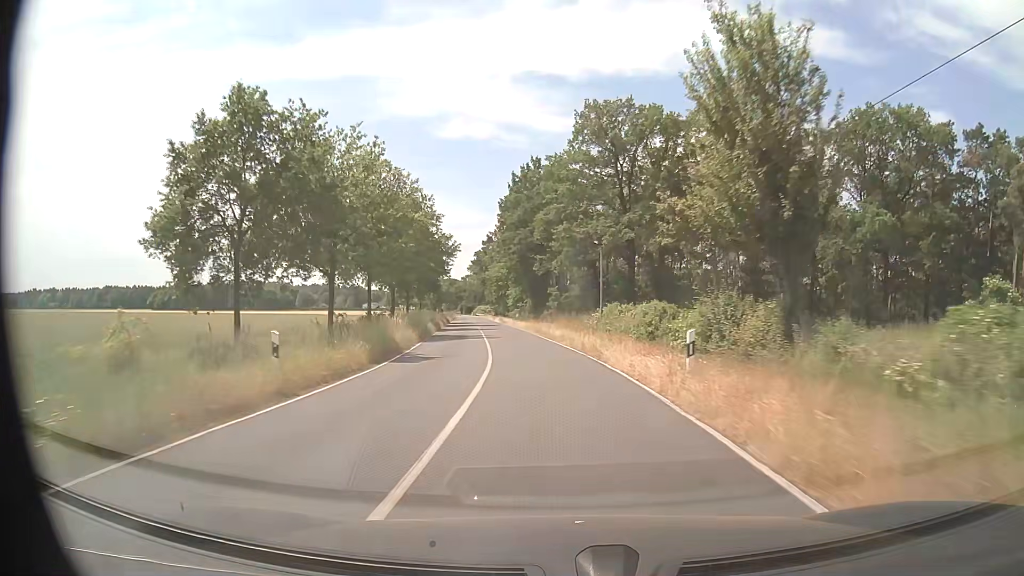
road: secondary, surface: asphalt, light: Day
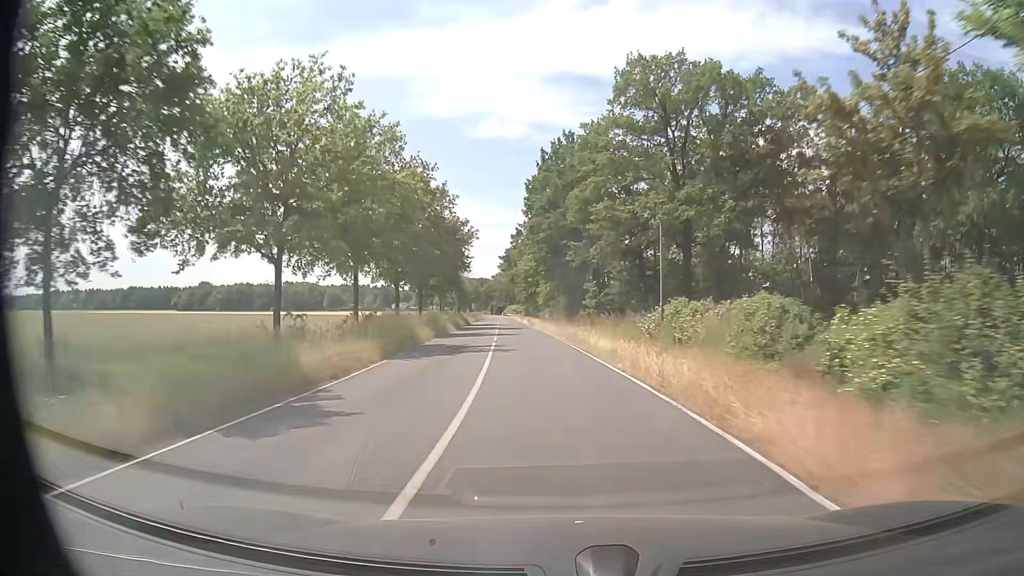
(-0.3, +11.6) m; -3°
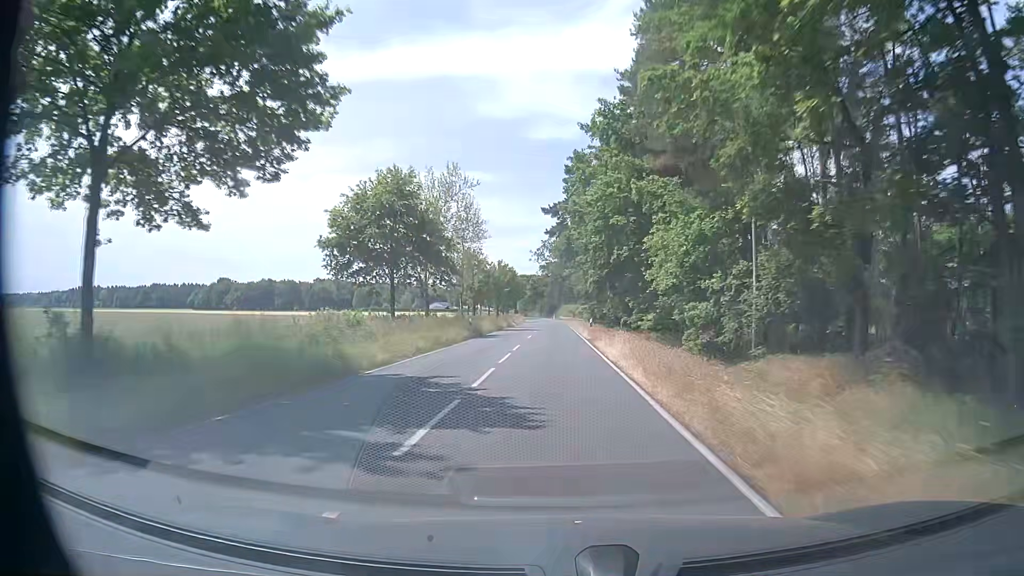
(-4.0, +59.8) m; -5°
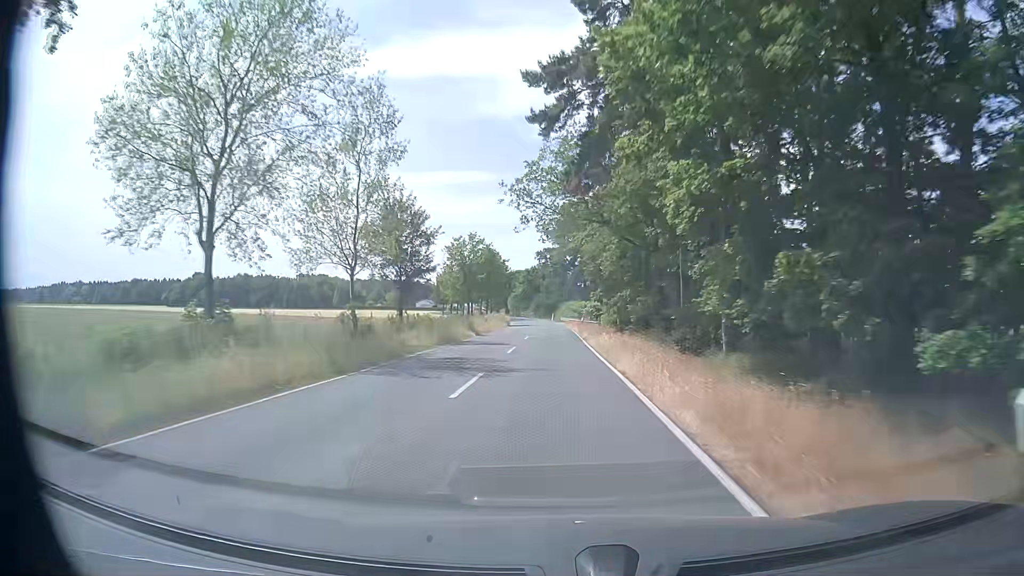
(-0.1, +38.2) m; 0°
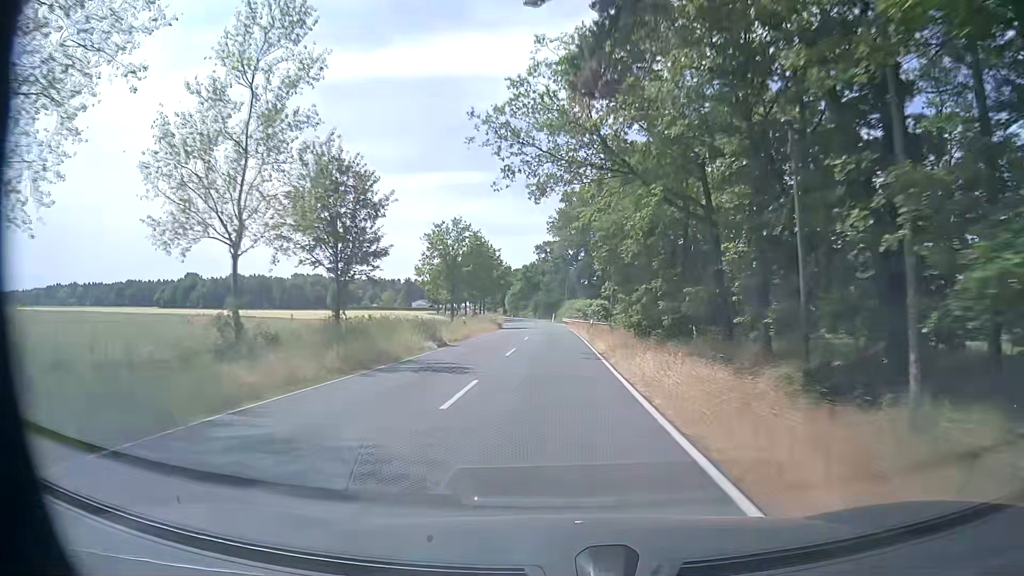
(0.0, +13.0) m; 0°
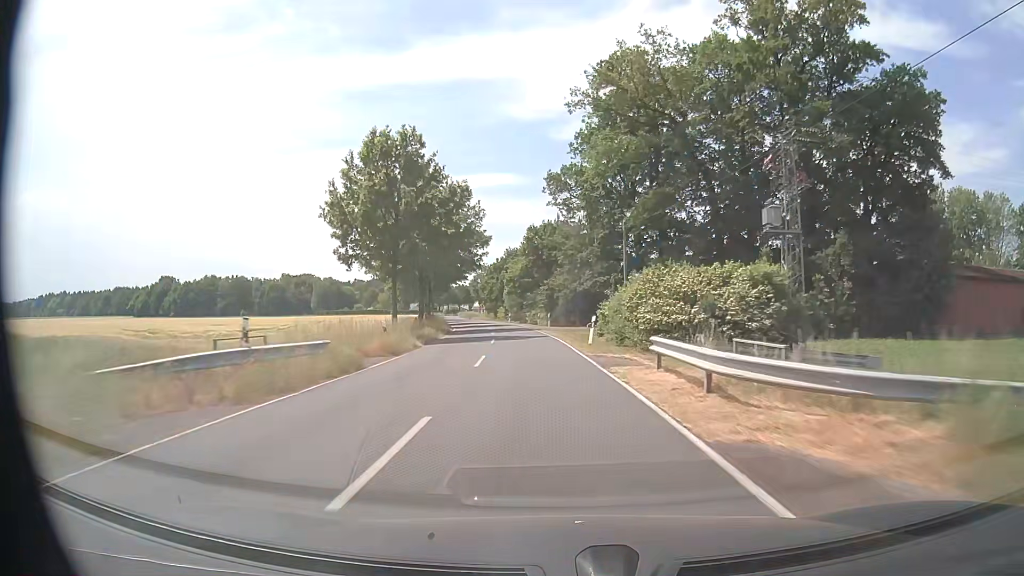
(-0.6, +65.1) m; -2°
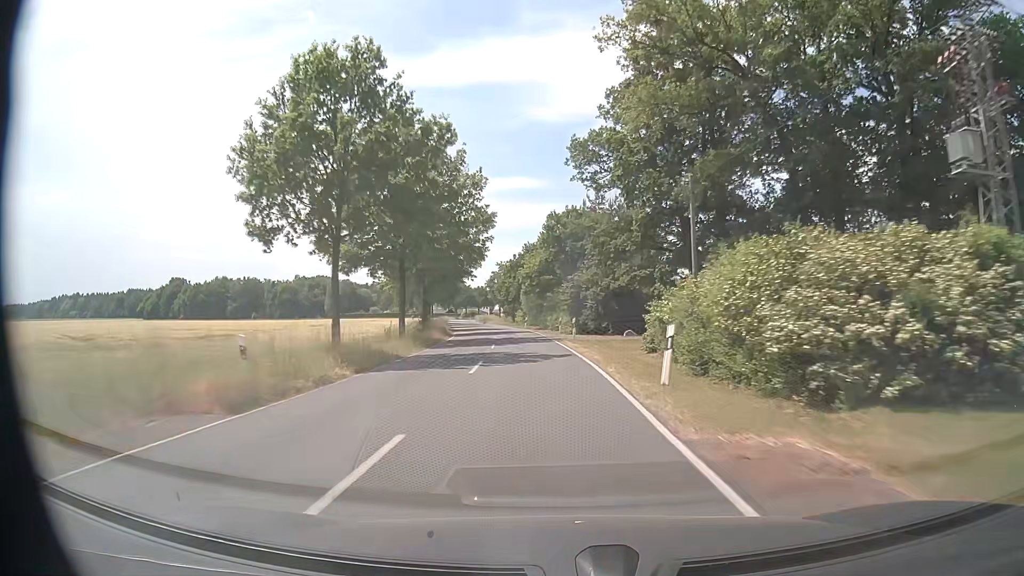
(-0.2, +13.1) m; -2°
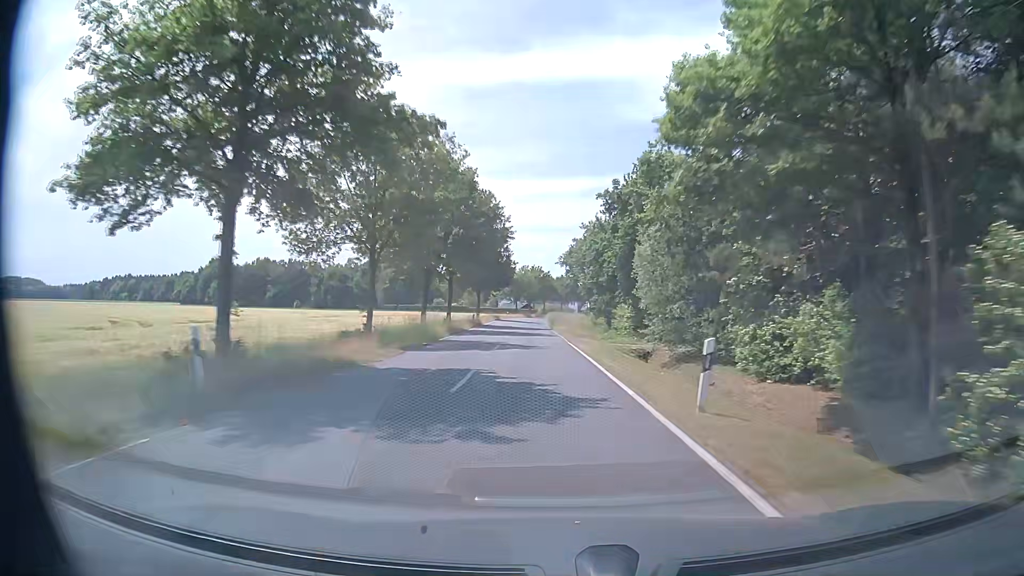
(-3.6, +52.4) m; -8°
(0, +10) (0, +20) (-1, +30) (-1, +40) (-2, +50) (-3, +60) (-3, +70) (-3, +80) (-4, +90) (-4, +100) m
